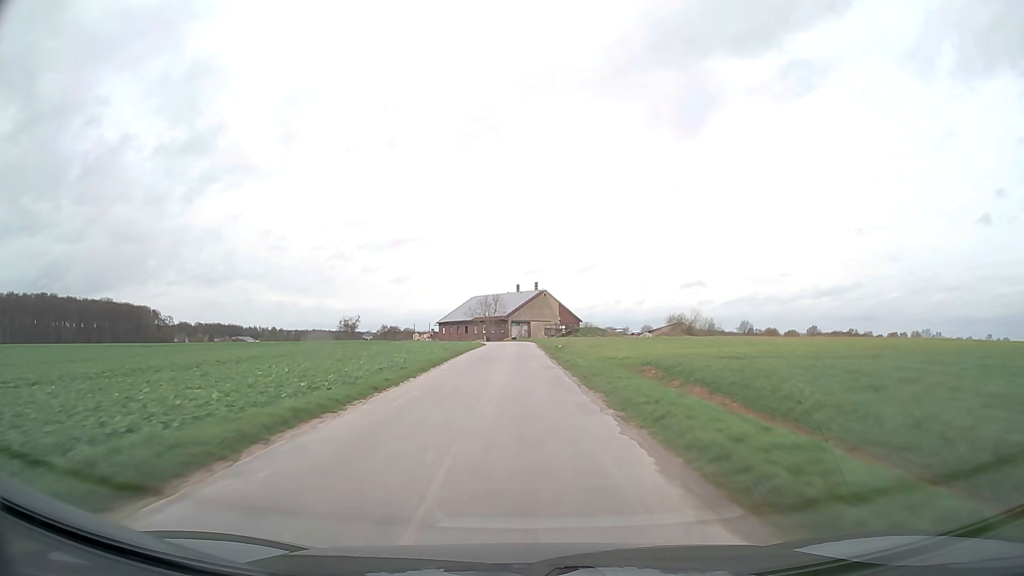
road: unclassified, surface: asphalt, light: Day
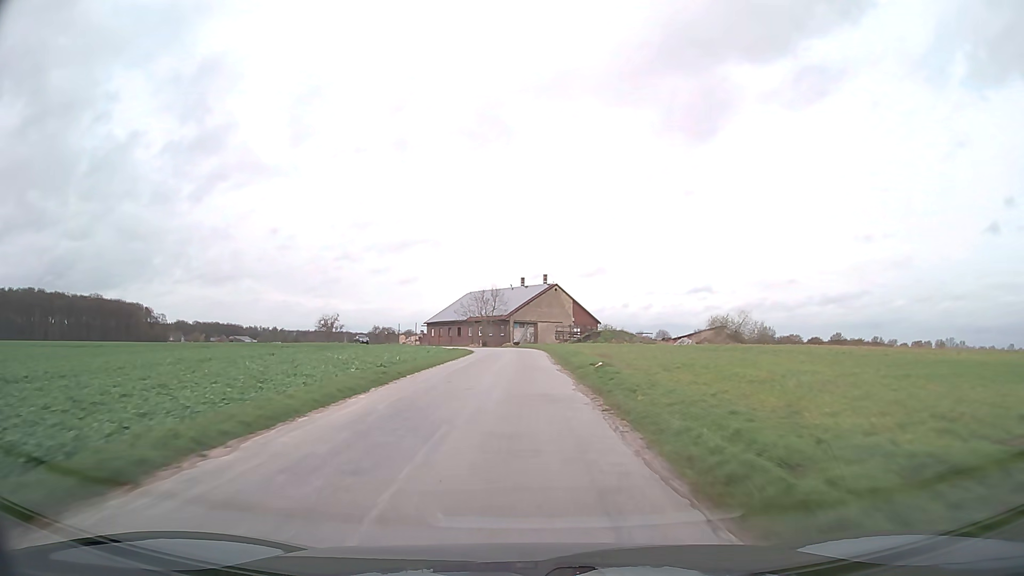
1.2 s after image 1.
(-0.1, +22.3) m; -1°
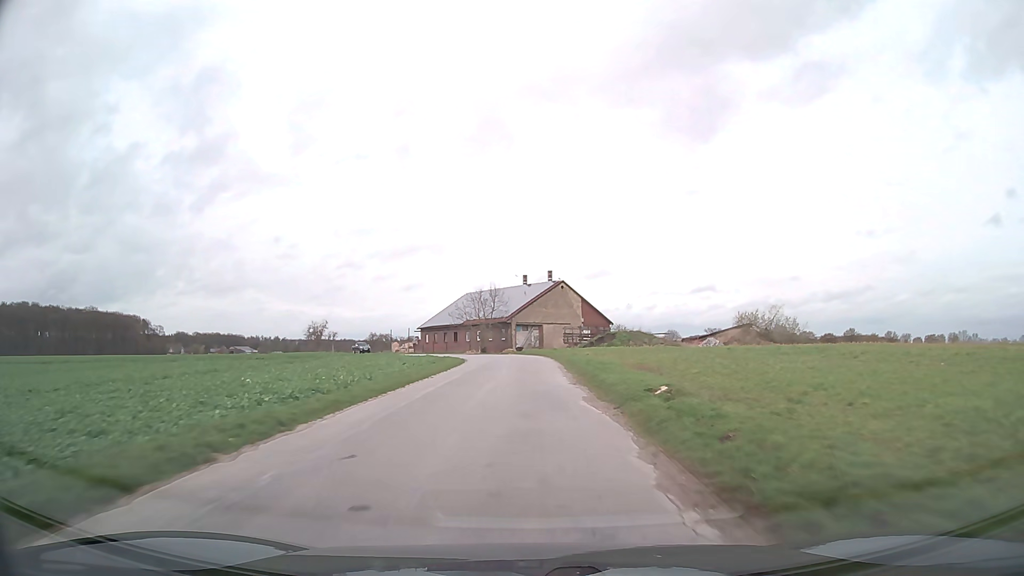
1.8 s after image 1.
(0.0, +10.2) m; 0°
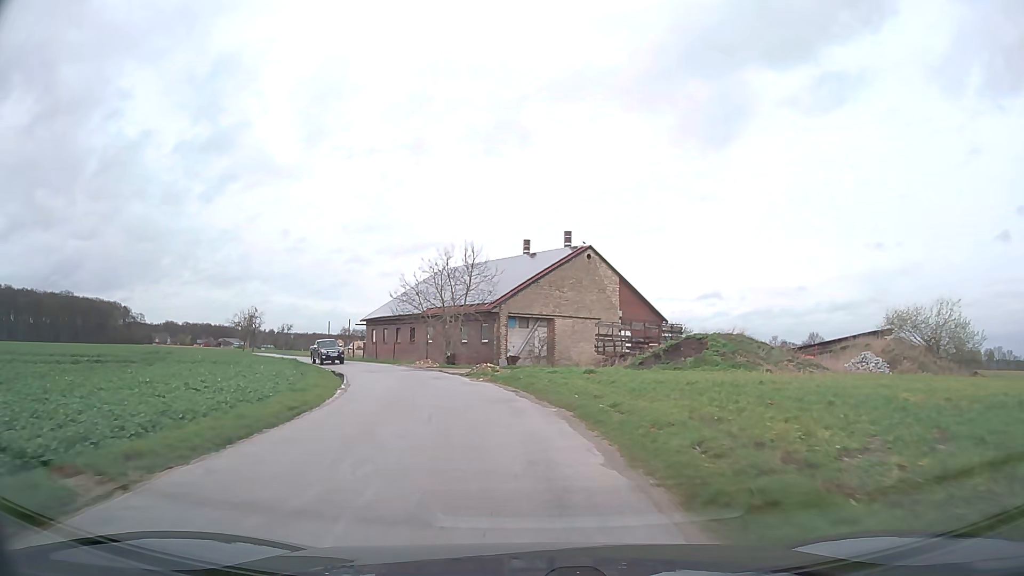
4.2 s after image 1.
(-0.1, +34.5) m; 0°
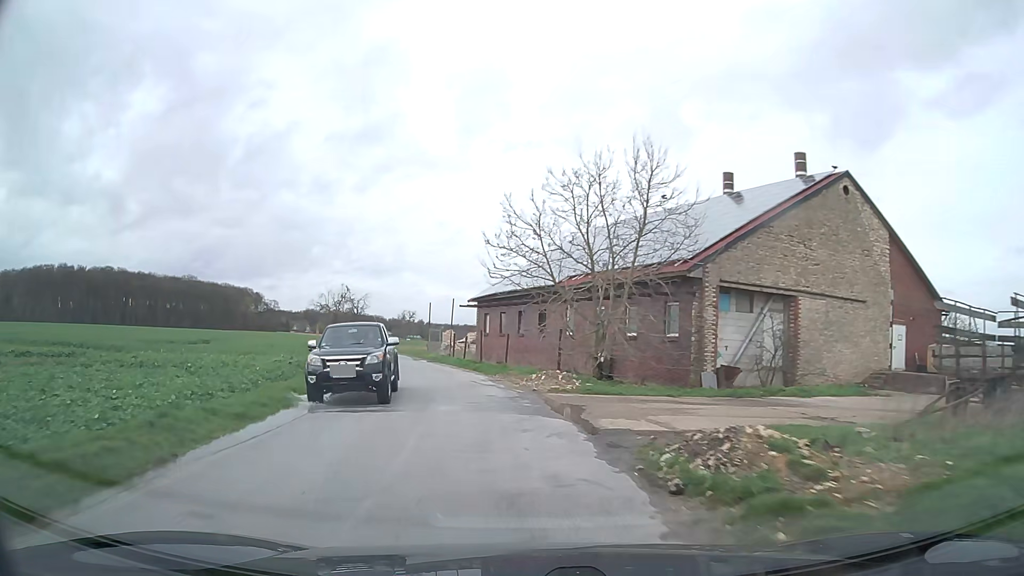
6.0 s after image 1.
(-2.2, +22.6) m; -13°
